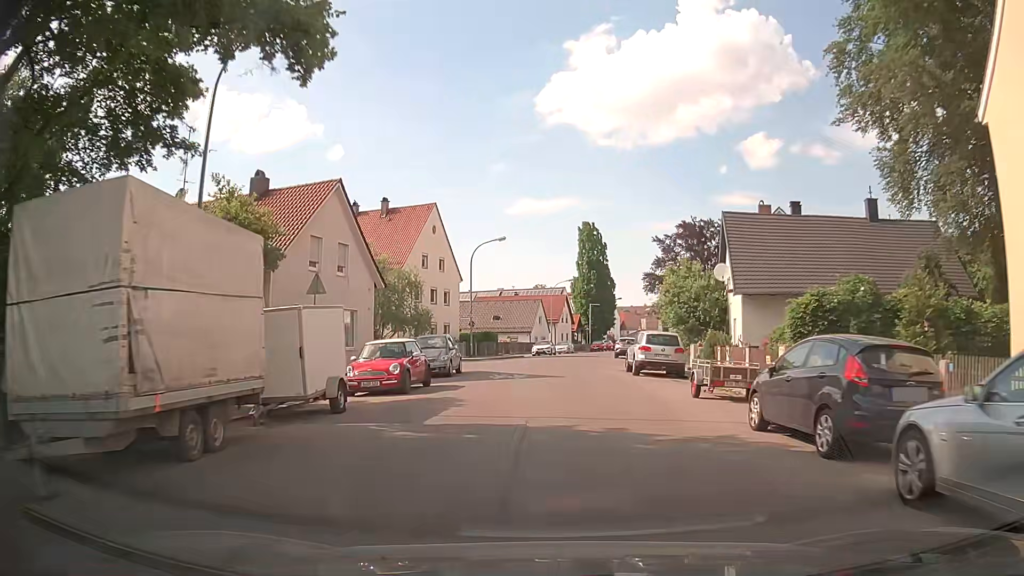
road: tertiary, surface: asphalt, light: Day
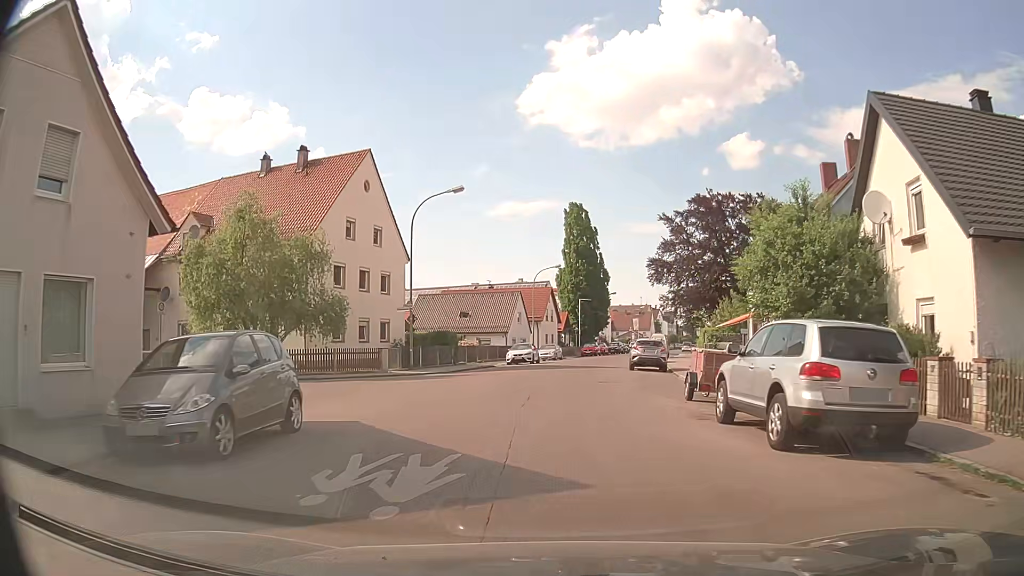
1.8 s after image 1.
(+0.1, +17.2) m; +2°
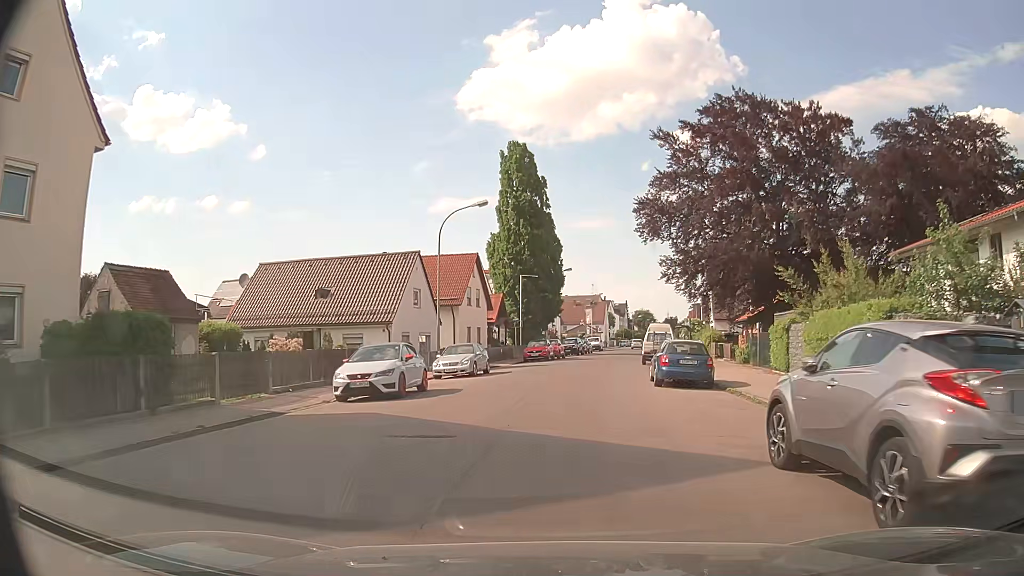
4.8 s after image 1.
(+1.0, +28.4) m; +5°
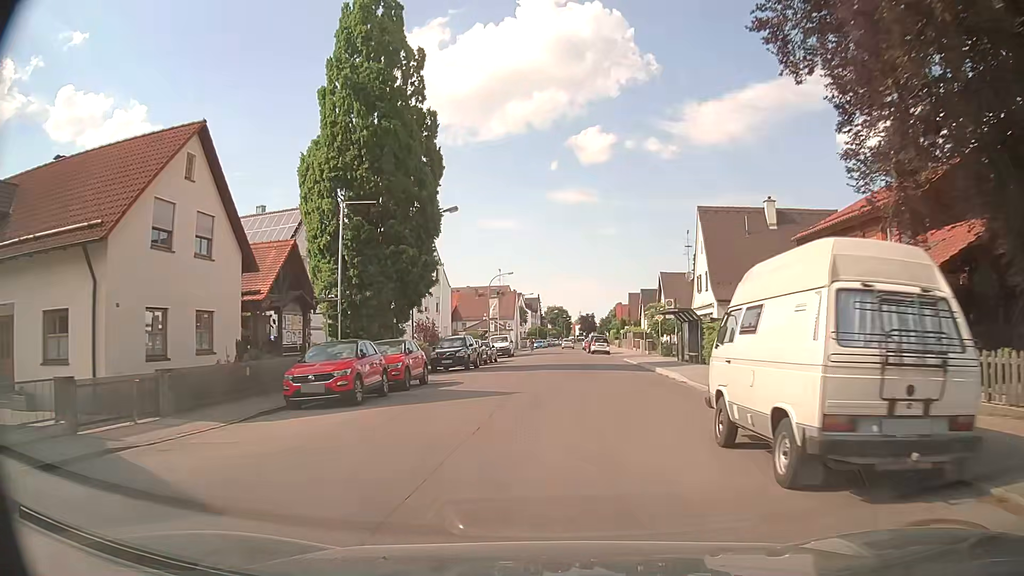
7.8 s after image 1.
(+2.3, +32.3) m; +8°
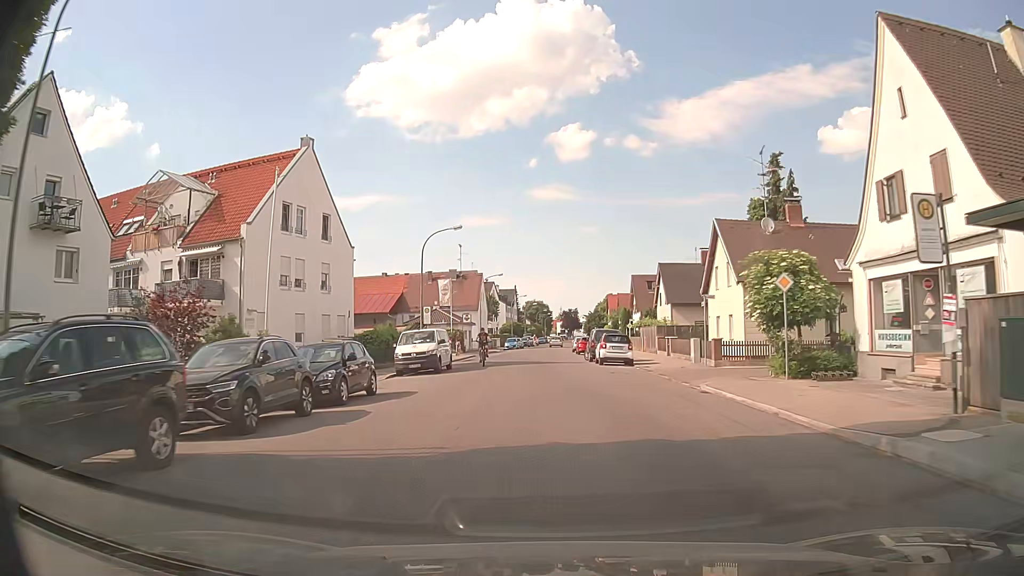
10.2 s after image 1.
(+0.7, +29.0) m; +2°
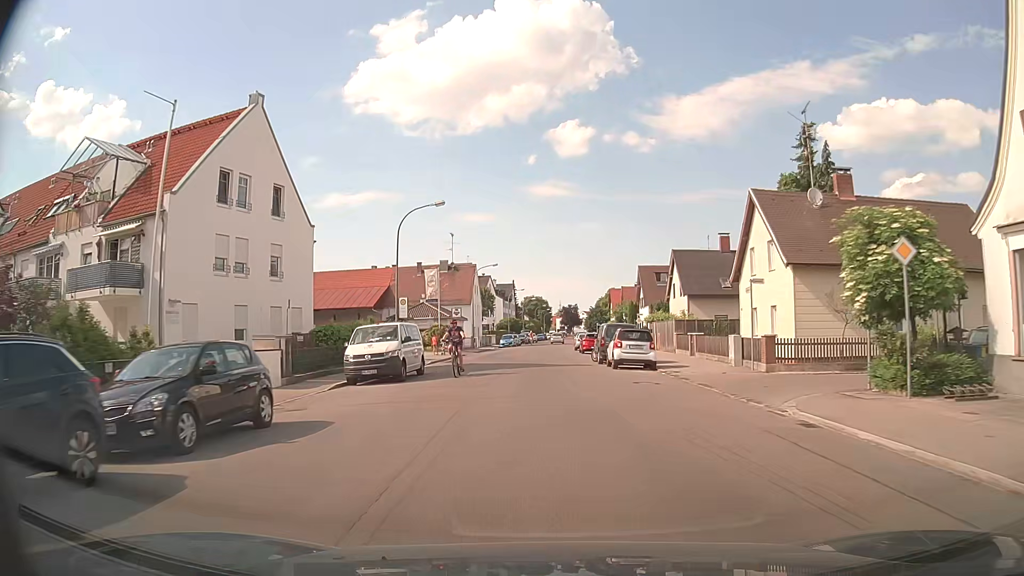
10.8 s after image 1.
(0.0, +7.1) m; 0°
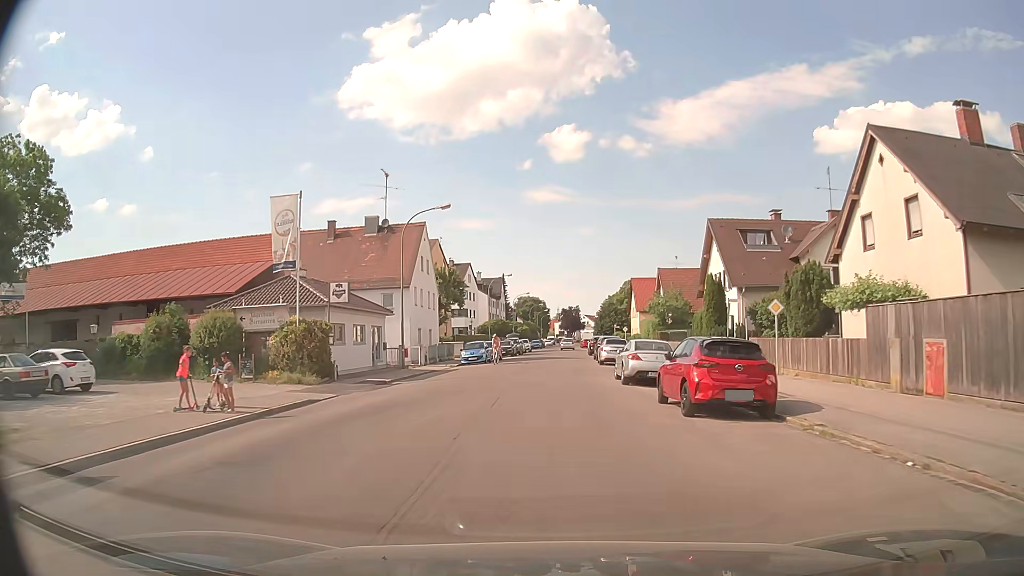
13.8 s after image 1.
(0.0, +34.7) m; +1°
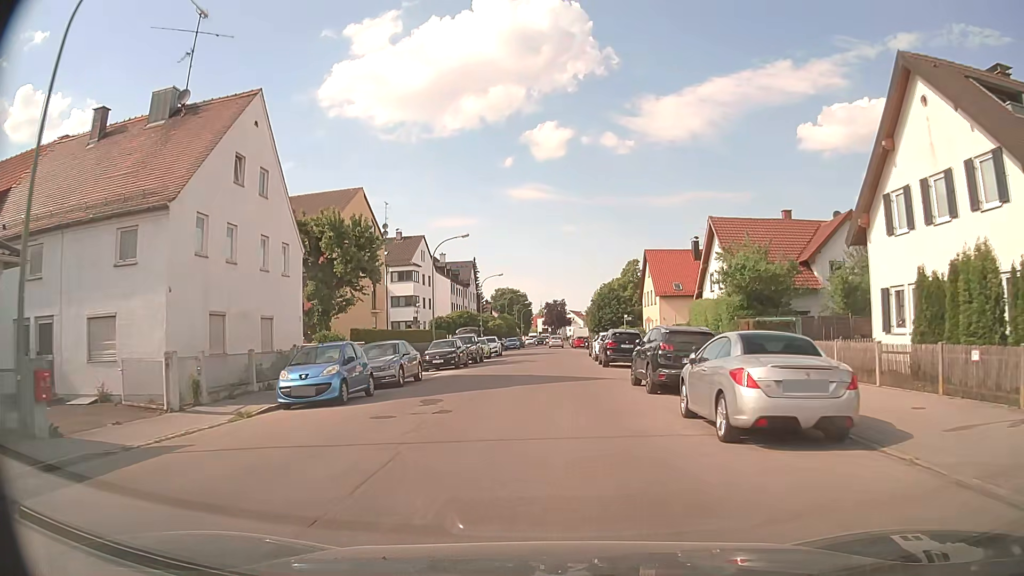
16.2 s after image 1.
(+0.3, +27.6) m; +1°
(0, +10) (0, +20) (0, +30) (0, +40) (+1, +50) (+1, +60) (+1, +70) (+1, +80) (+1, +90) (+1, +100) m
